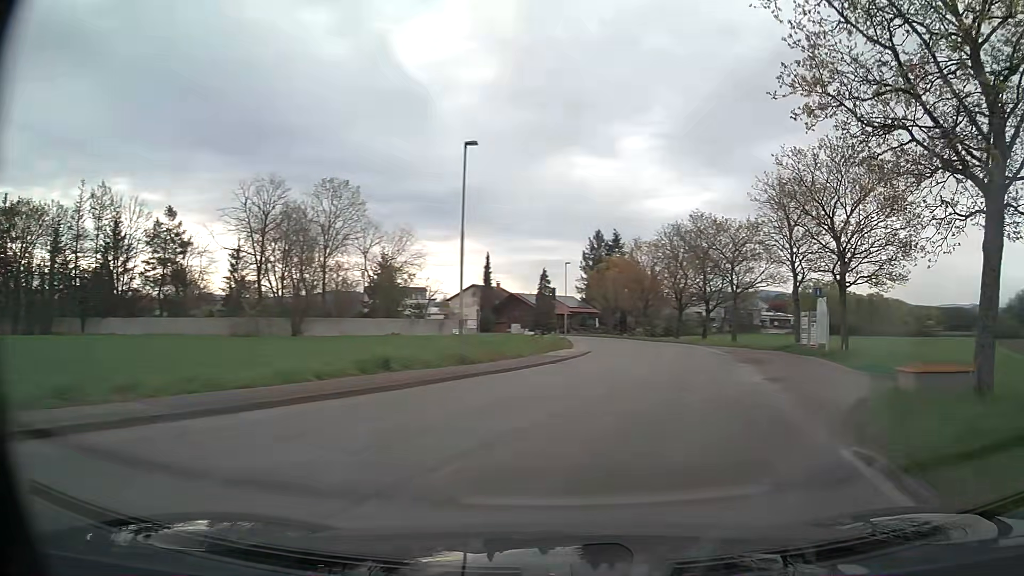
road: unclassified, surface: asphalt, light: Day
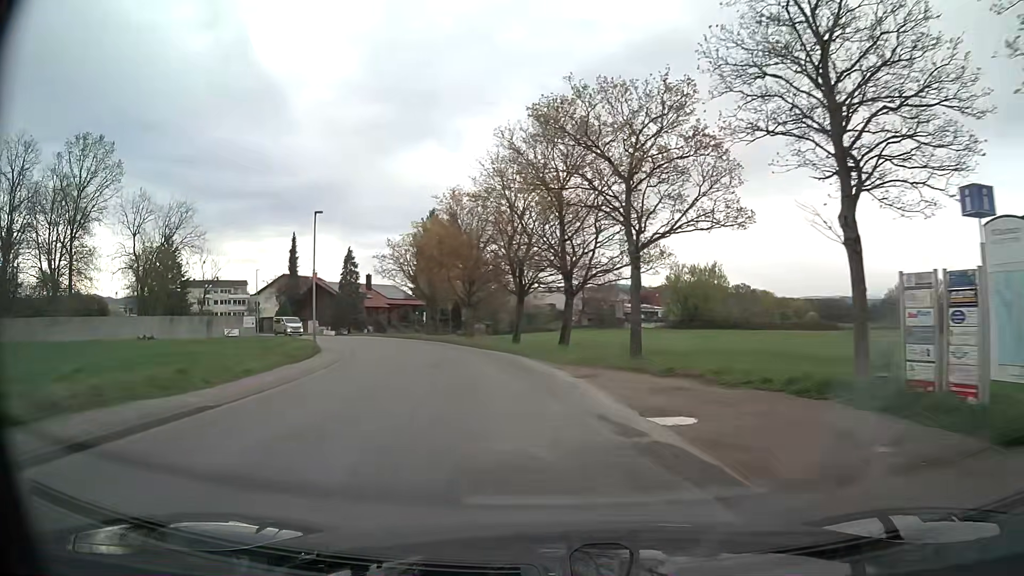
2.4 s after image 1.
(+4.7, +24.0) m; +12°
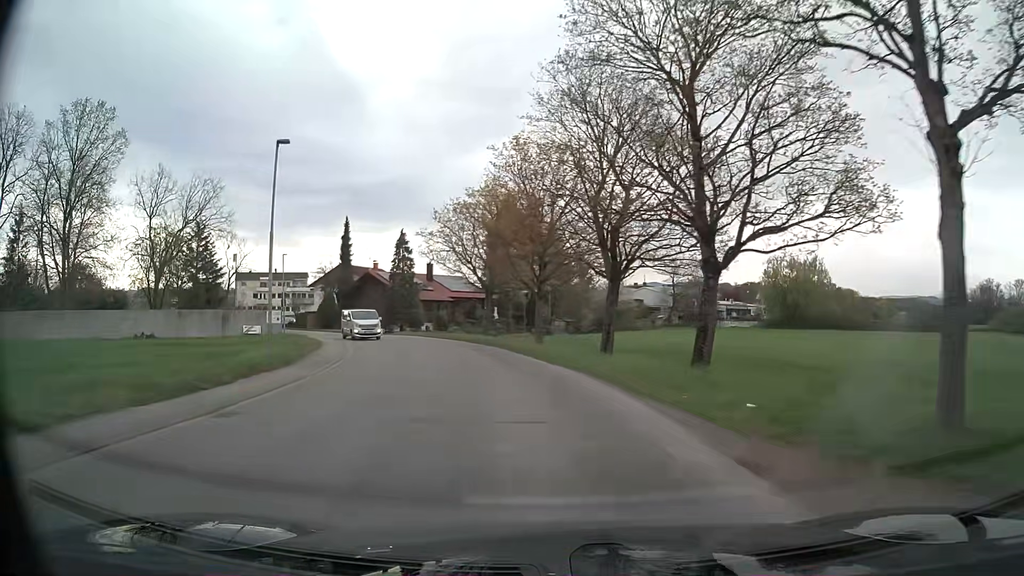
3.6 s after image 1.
(-0.8, +12.7) m; -7°
